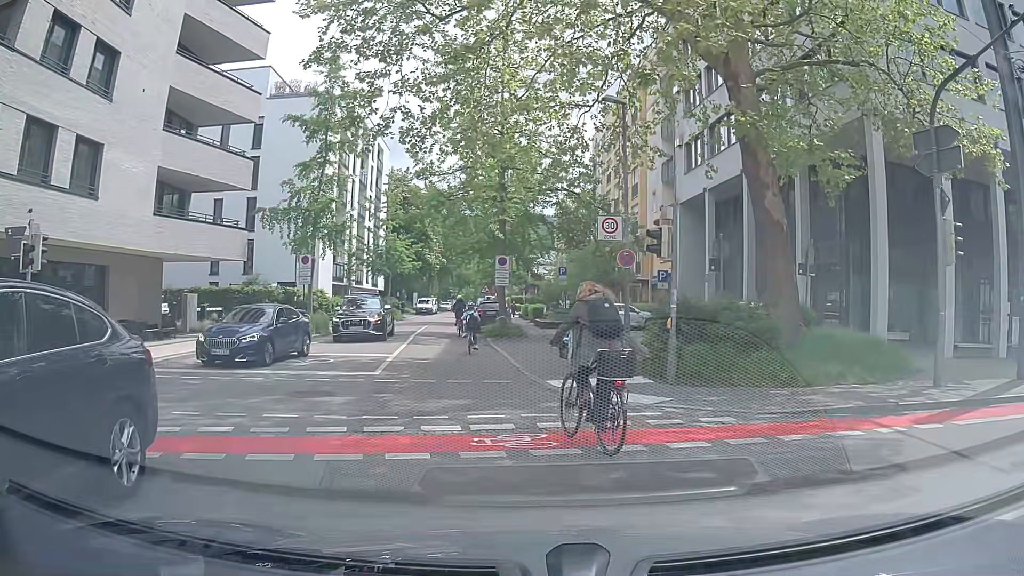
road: residential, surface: asphalt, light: Day
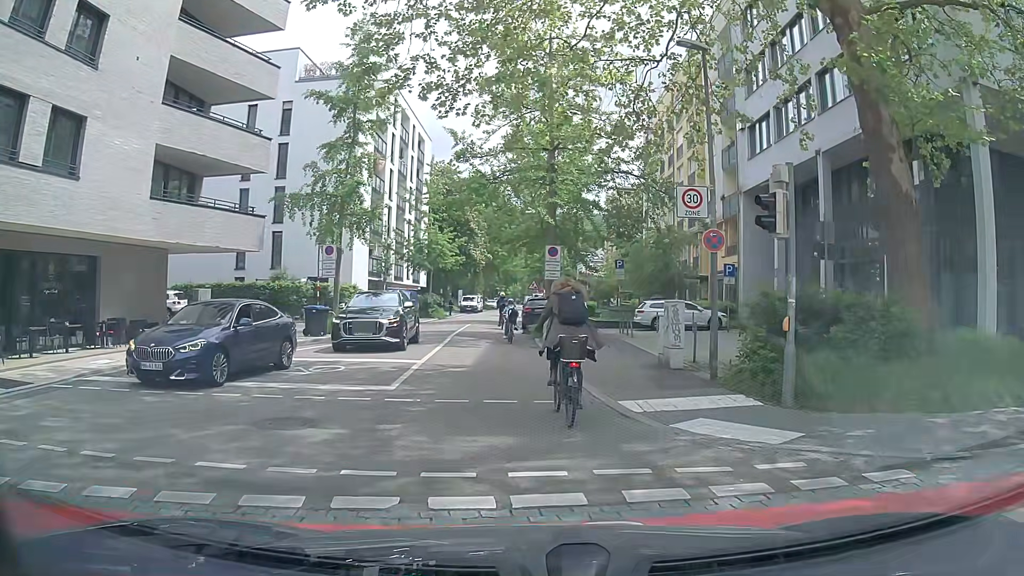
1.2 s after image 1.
(-0.2, +3.4) m; -4°
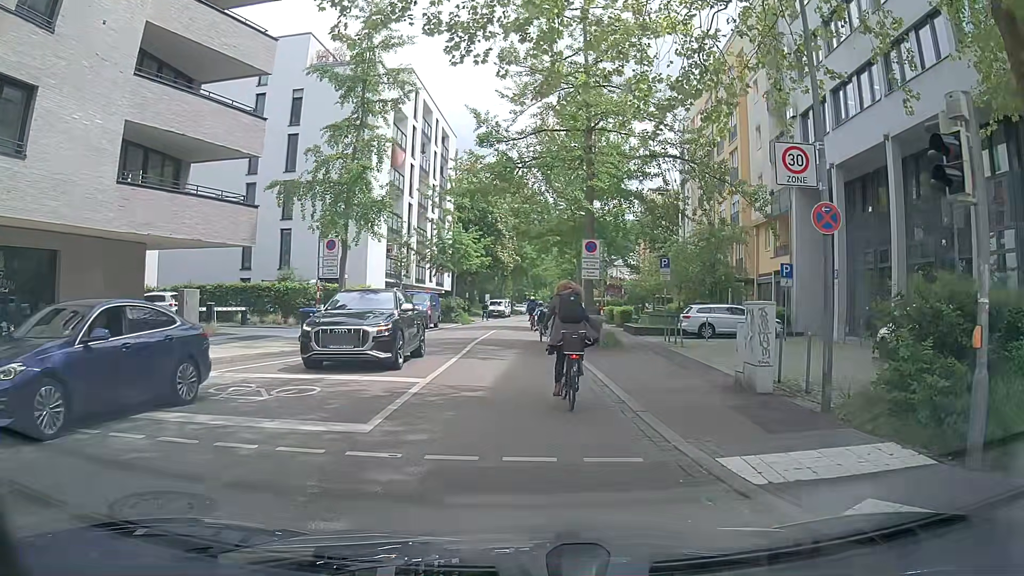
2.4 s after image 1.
(-0.1, +3.7) m; -3°
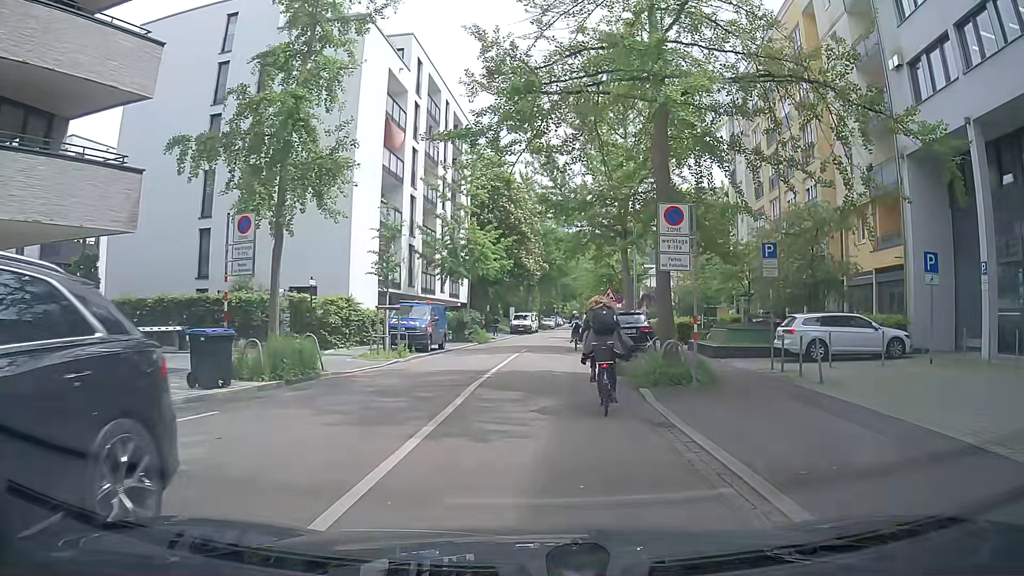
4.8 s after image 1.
(-0.1, +9.2) m; -1°
